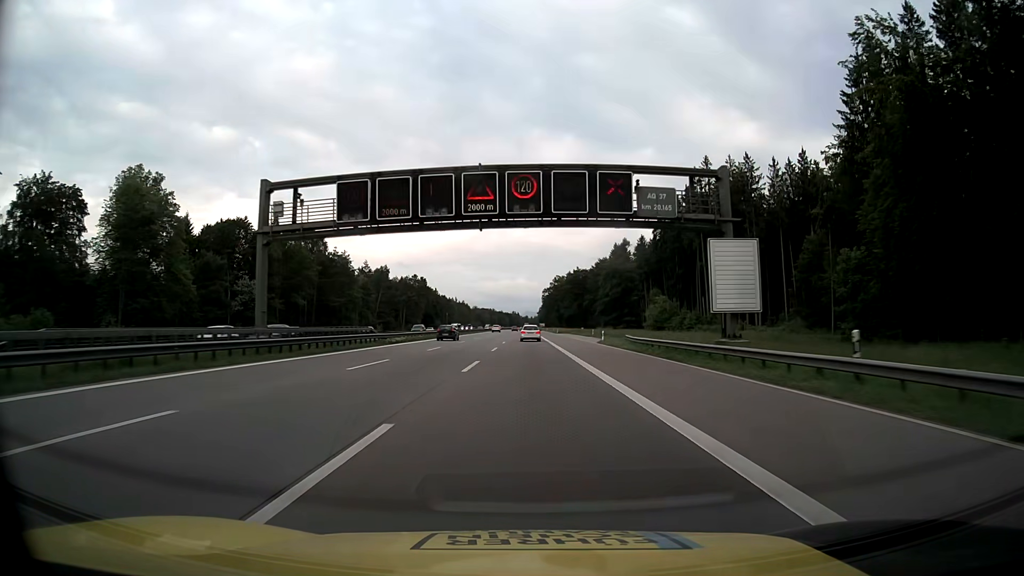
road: motorway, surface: asphalt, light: Day
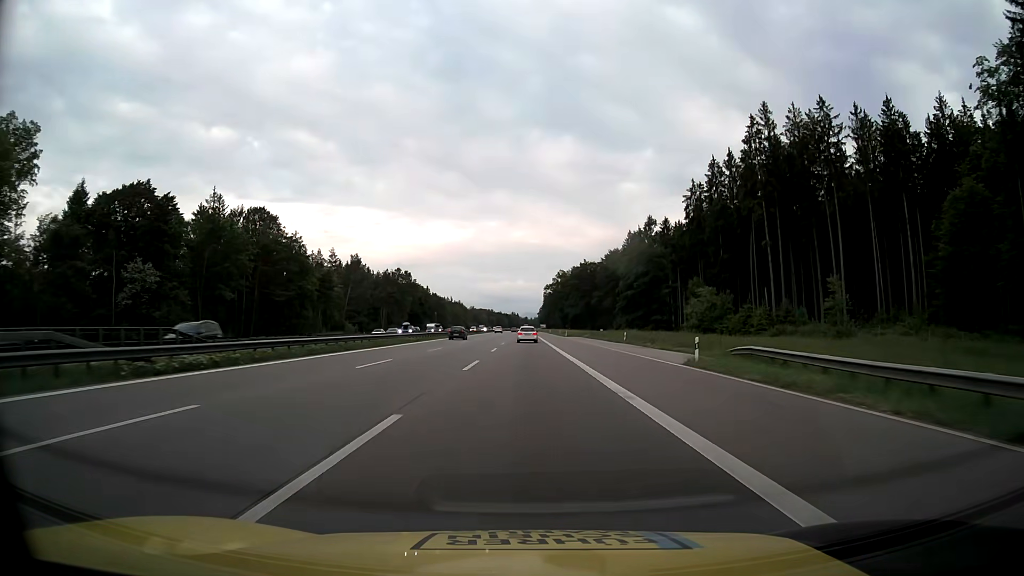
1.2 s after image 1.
(0.0, +32.8) m; 0°
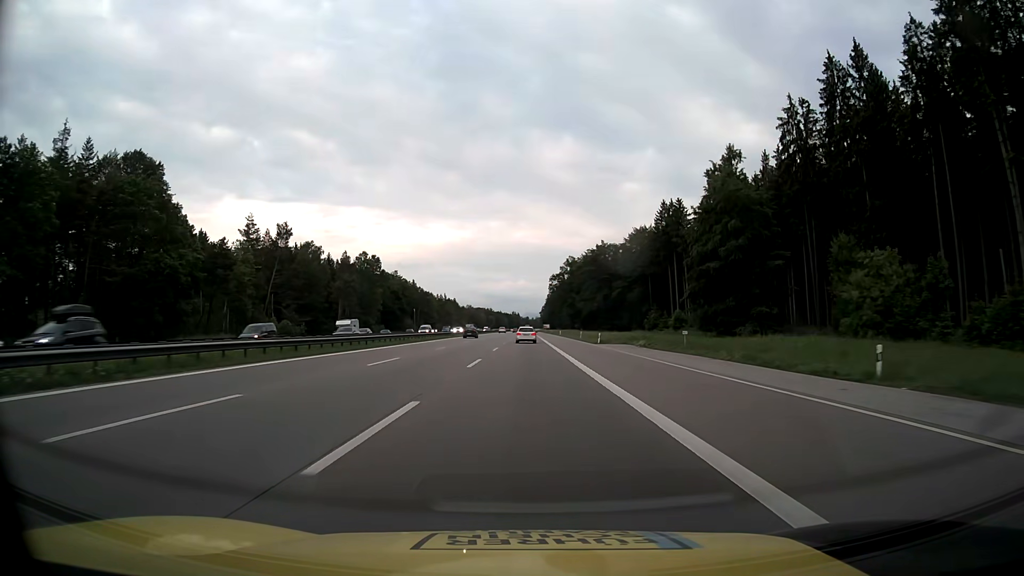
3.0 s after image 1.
(-0.4, +49.2) m; 0°
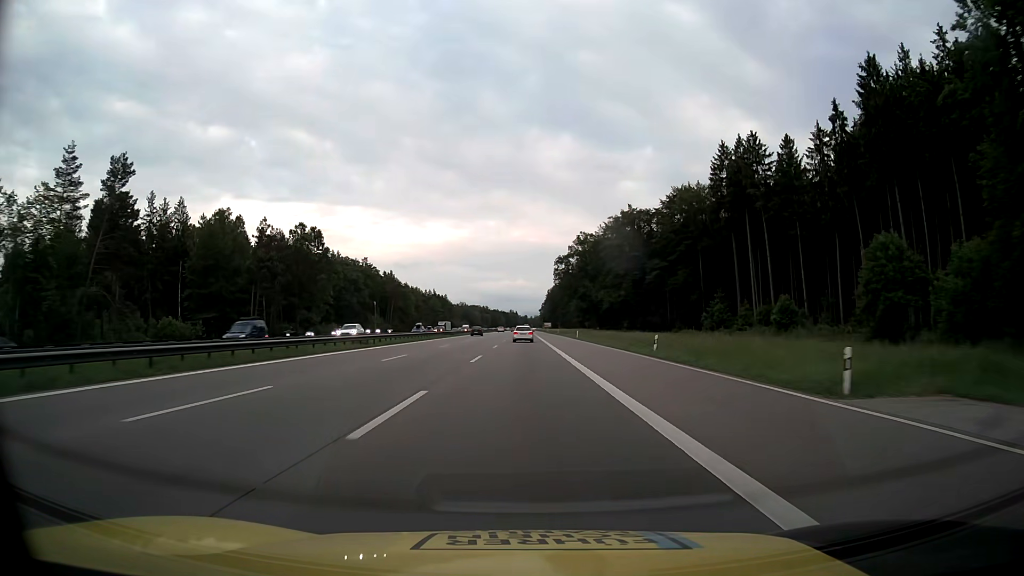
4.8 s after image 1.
(0.0, +49.2) m; 0°
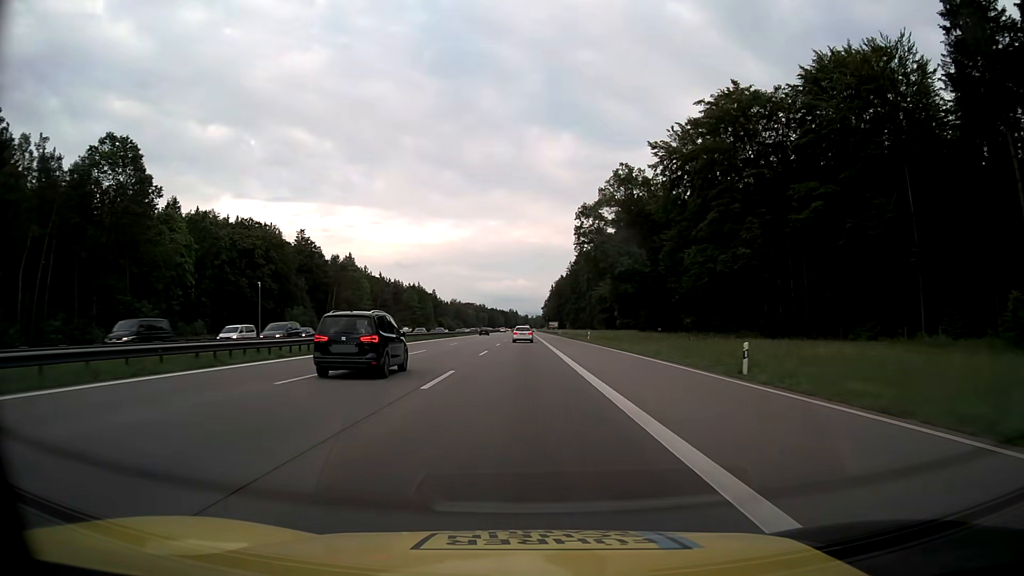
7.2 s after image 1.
(0.0, +65.5) m; 0°
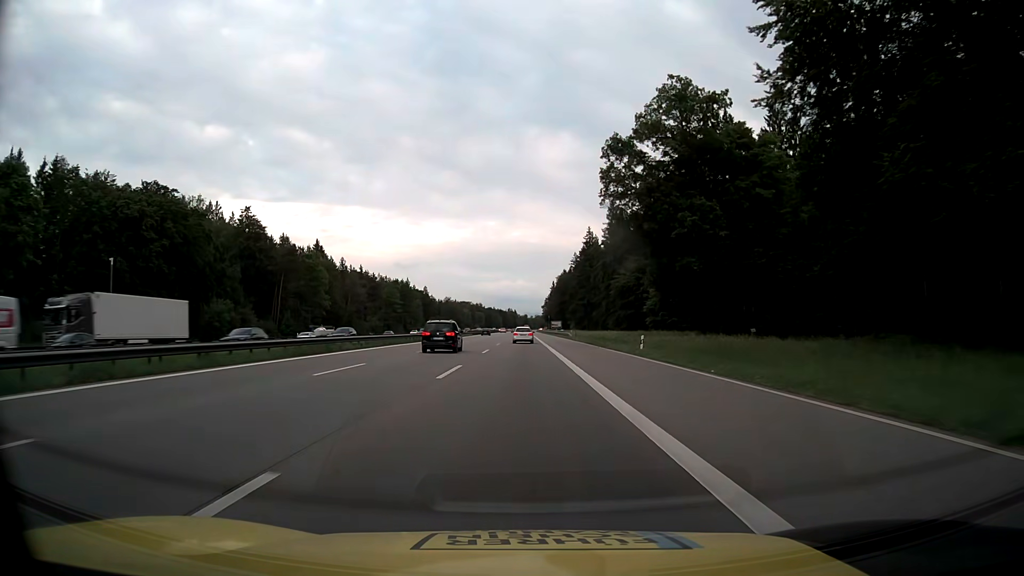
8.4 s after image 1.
(0.0, +32.7) m; 0°
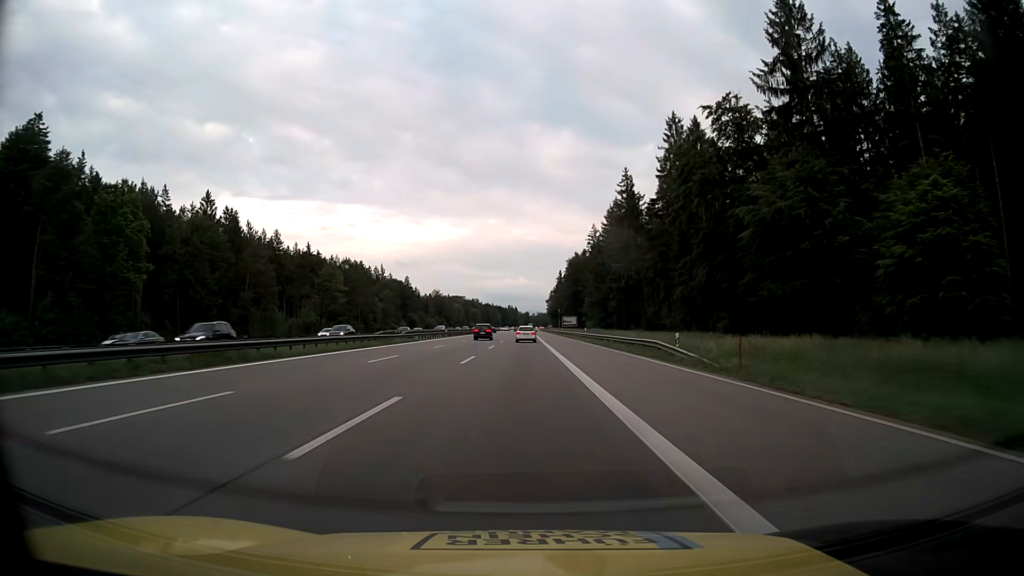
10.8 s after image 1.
(0.0, +65.4) m; 0°
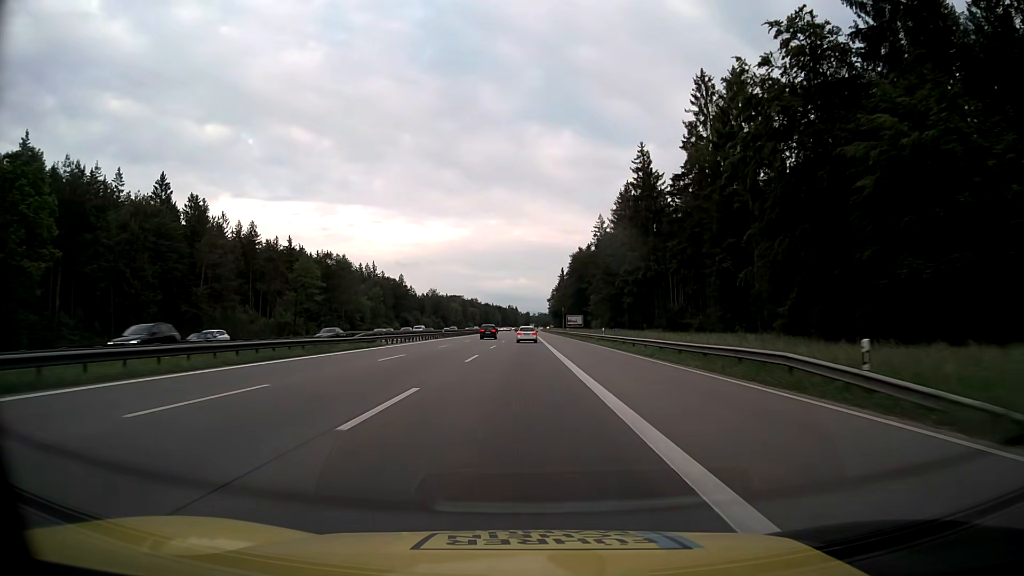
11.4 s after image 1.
(0.0, +16.3) m; 0°
(0, +10) (0, +20) (0, +30) (0, +40) (0, +50) (0, +60) (0, +70) (0, +80) (0, +90) (0, +100) m
